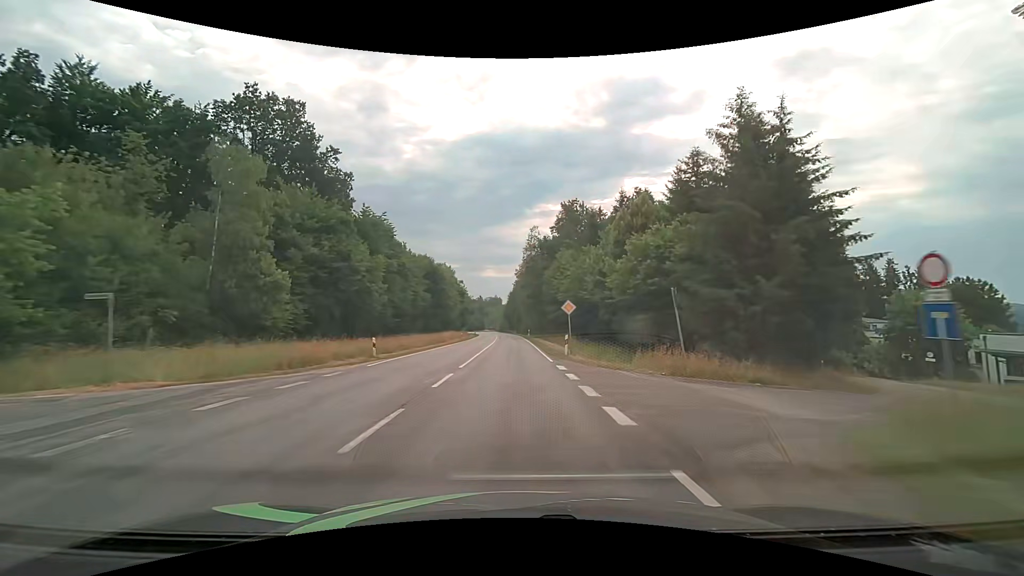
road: secondary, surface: asphalt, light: Day
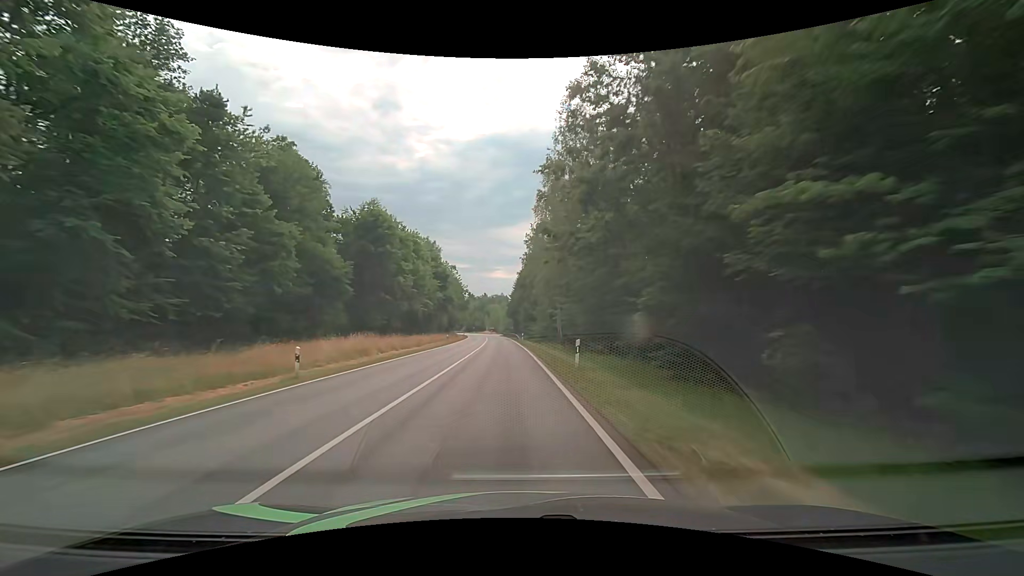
(-0.3, +50.4) m; -1°
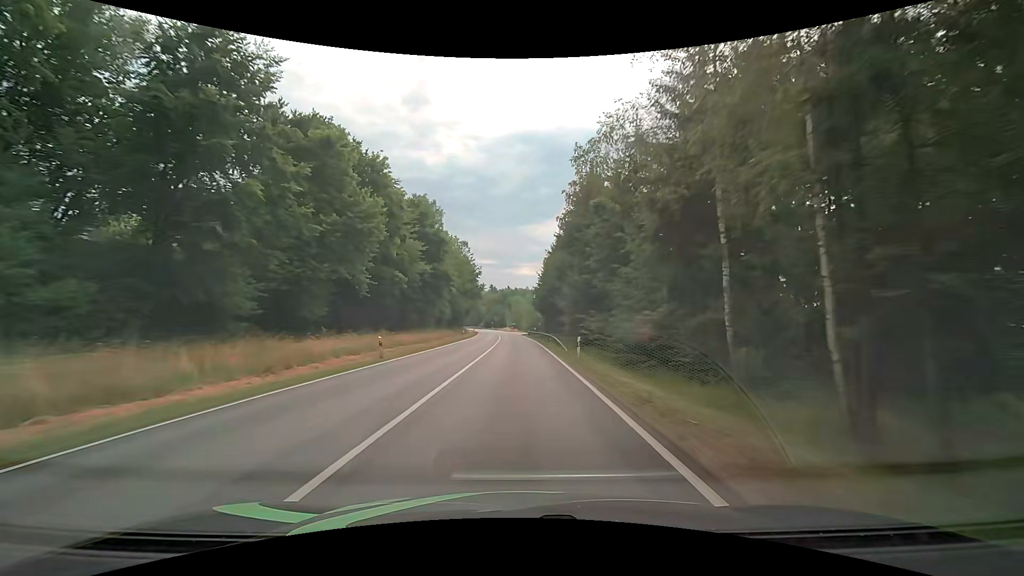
(-1.0, +37.3) m; -2°
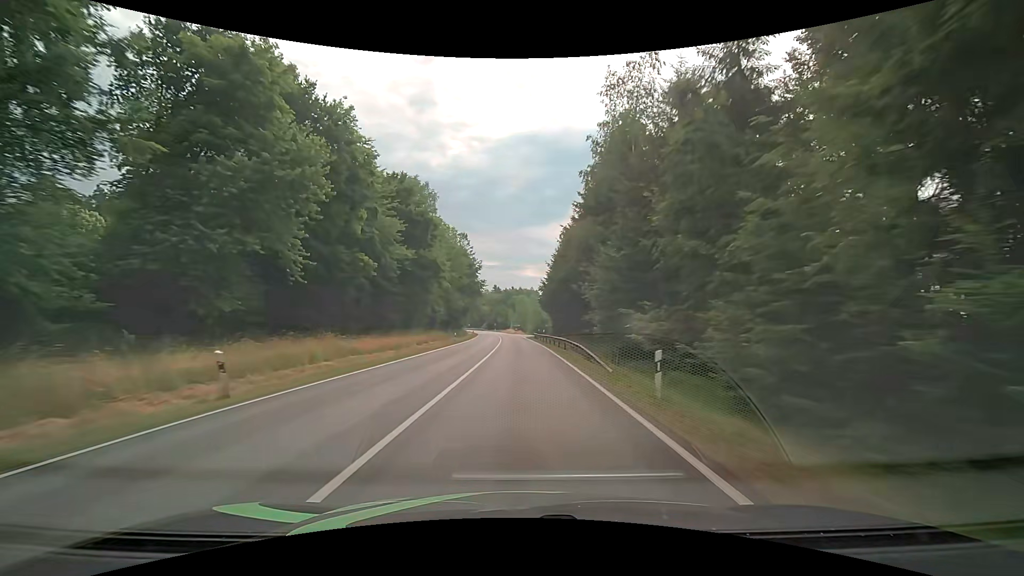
(-0.2, +12.3) m; -1°
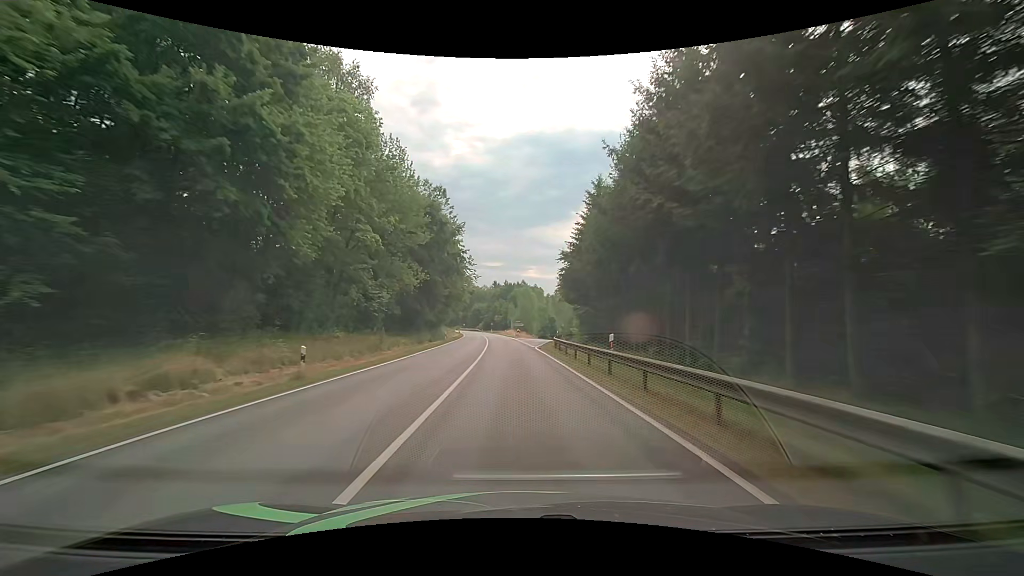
(-0.3, +36.8) m; 0°
(0, +10) (0, +20) (0, +30) (-1, +40) (-1, +50) (-2, +60) (-3, +70) (-4, +80) (-4, +90) (-5, +100) m
